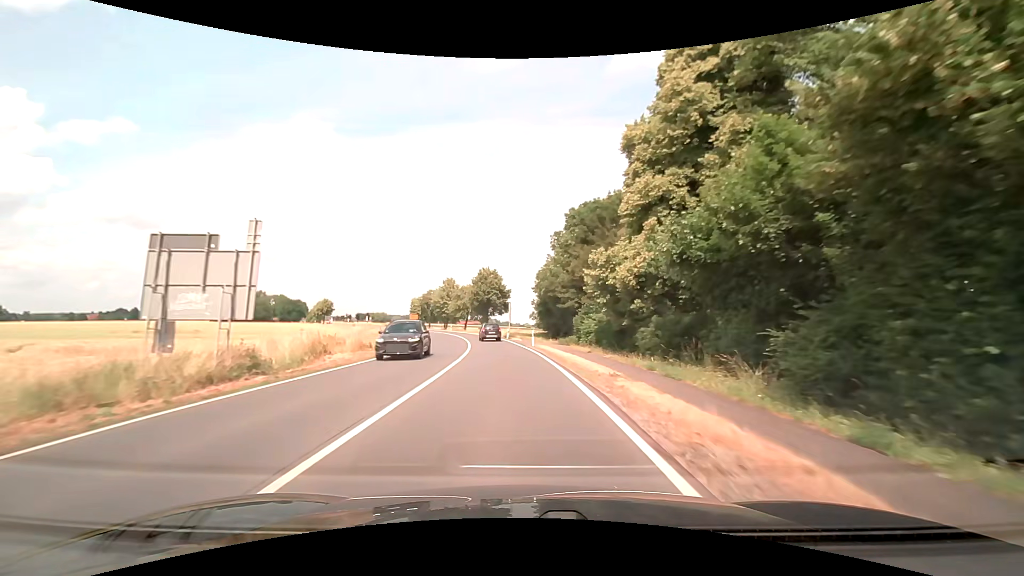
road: secondary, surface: asphalt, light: Day
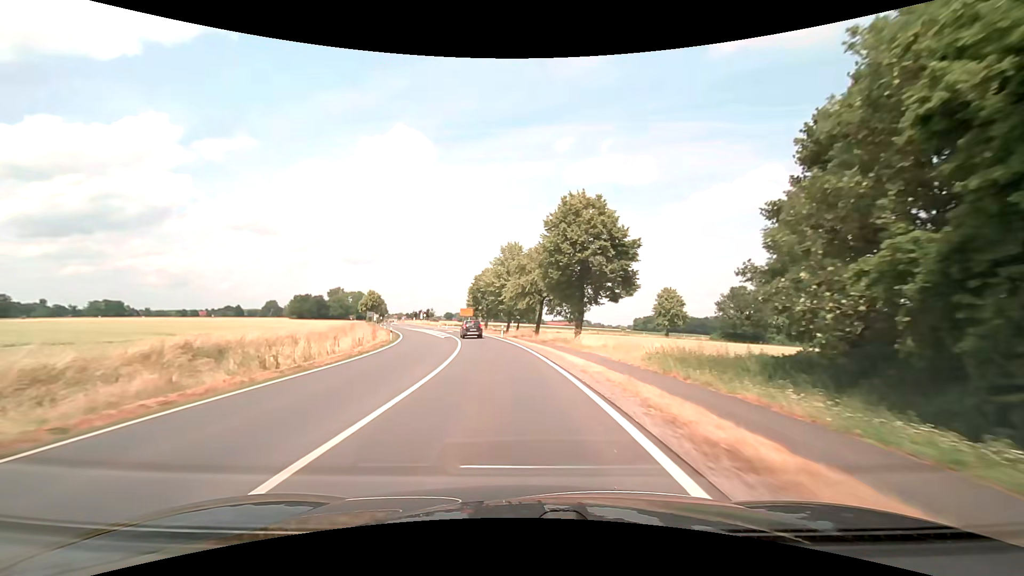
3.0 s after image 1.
(-4.1, +53.7) m; -10°
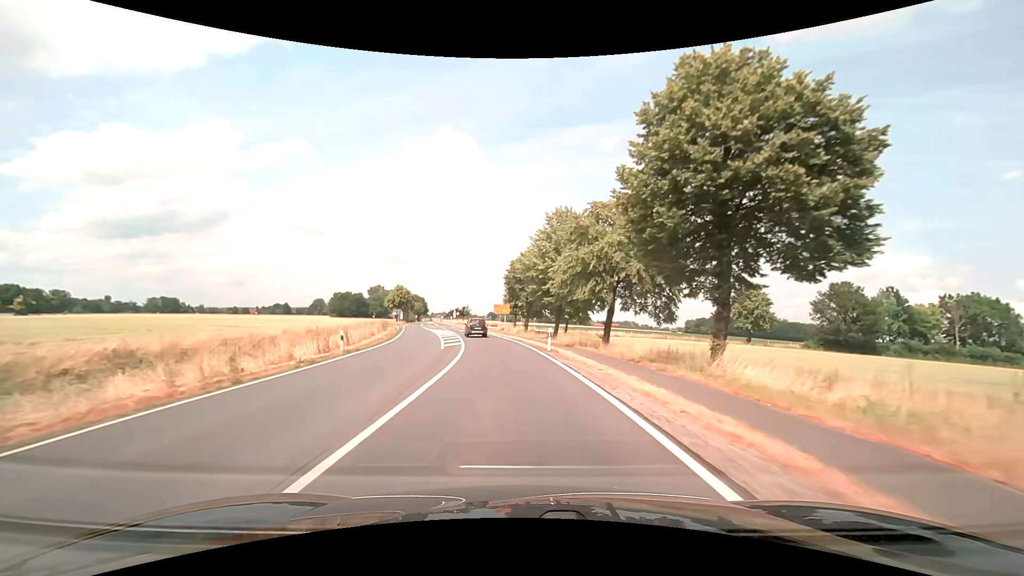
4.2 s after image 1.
(-0.9, +20.9) m; -5°
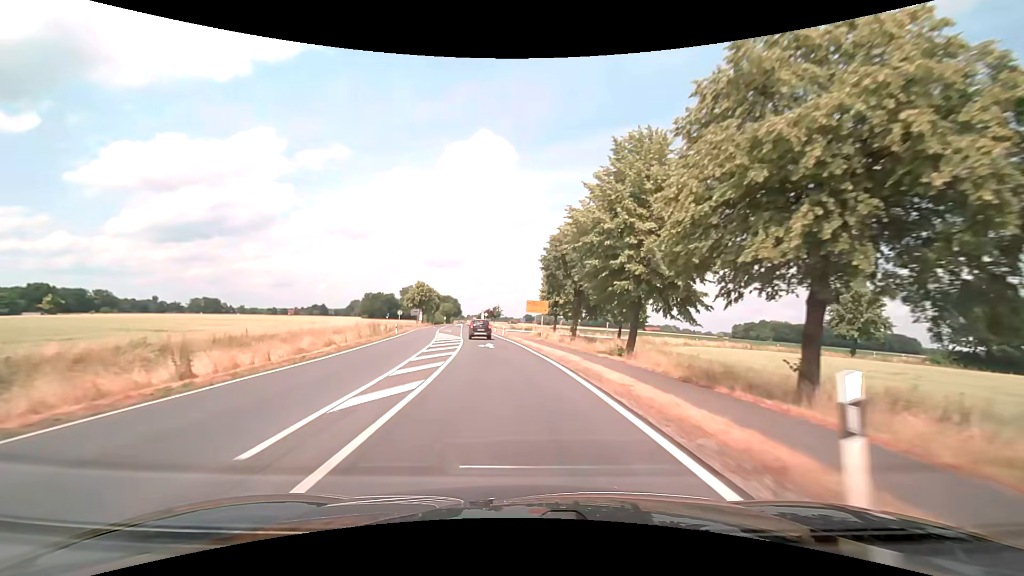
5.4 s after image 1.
(-0.8, +20.1) m; -4°
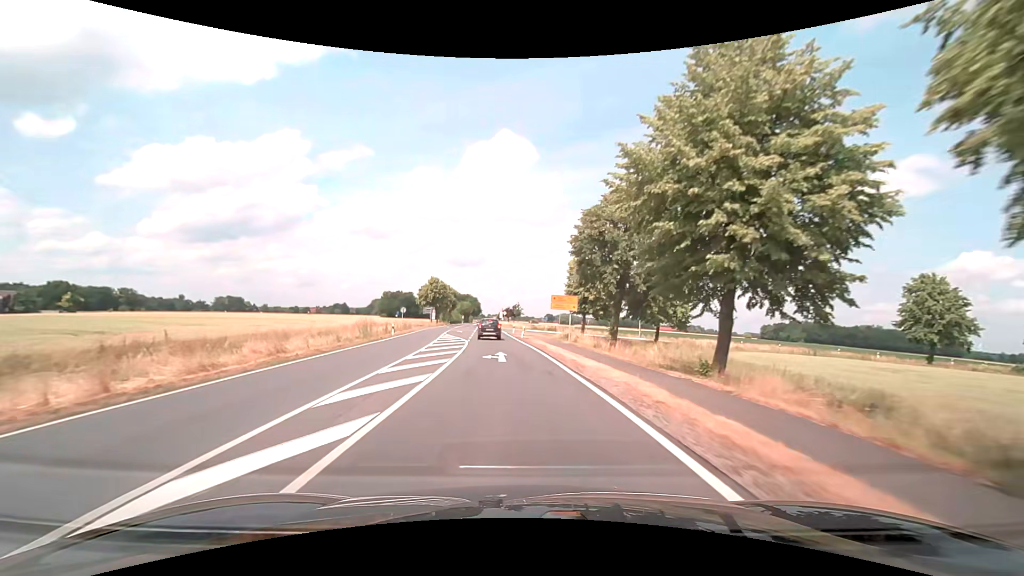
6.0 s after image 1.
(-0.2, +9.8) m; -2°
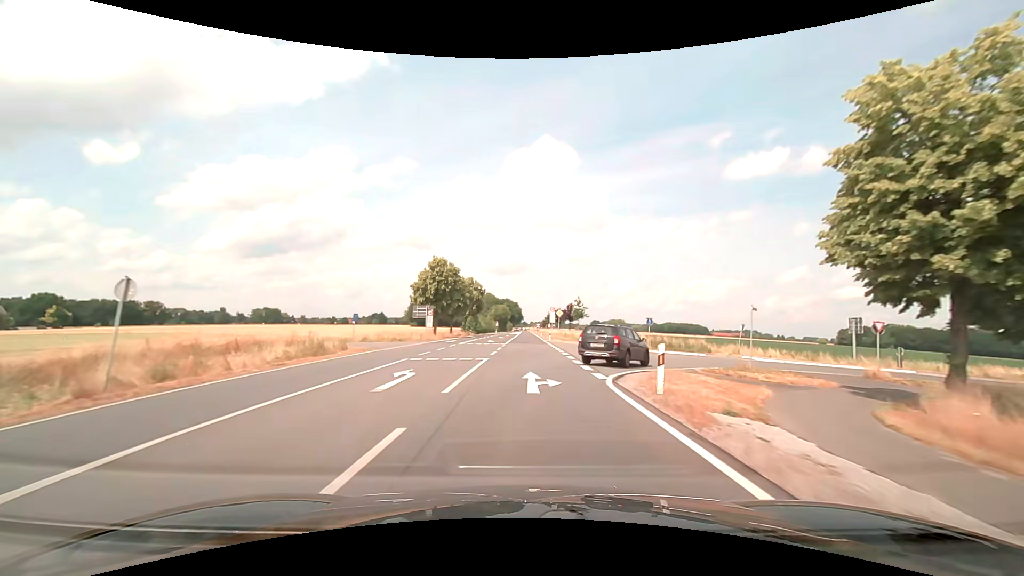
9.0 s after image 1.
(-3.1, +47.0) m; -5°
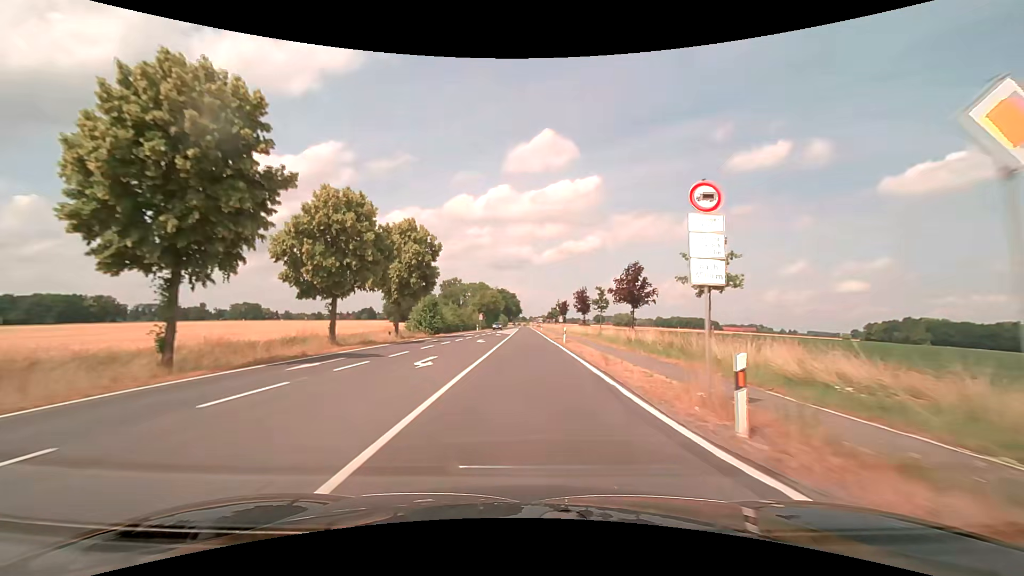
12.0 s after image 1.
(+0.3, +52.3) m; 0°
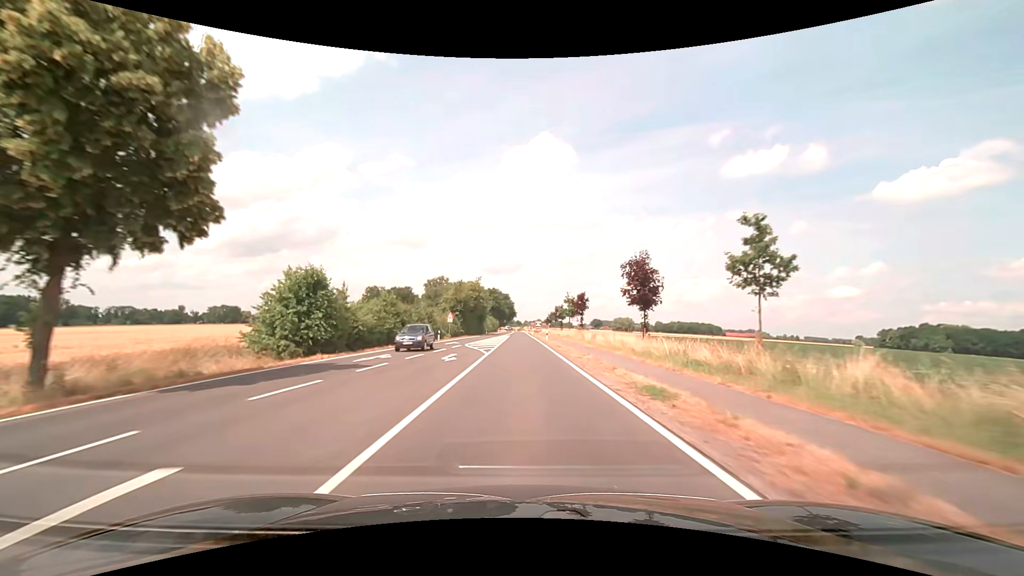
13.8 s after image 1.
(+0.3, +35.1) m; +1°
(0, +10) (0, +20) (0, +30) (0, +40) (0, +50) (0, +60) (0, +70) (0, +80) (0, +90) (0, +100) m
